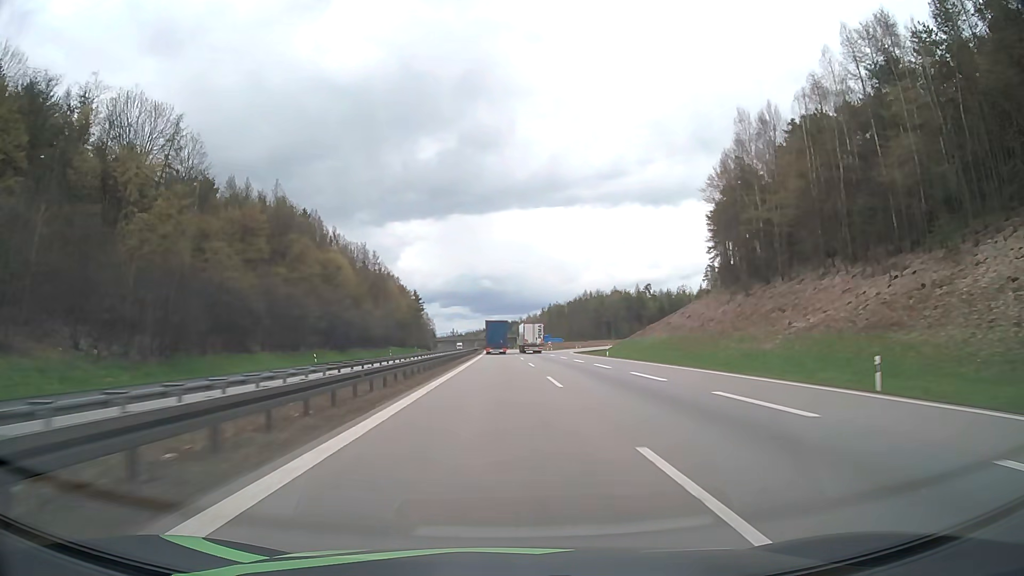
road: motorway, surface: asphalt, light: Day
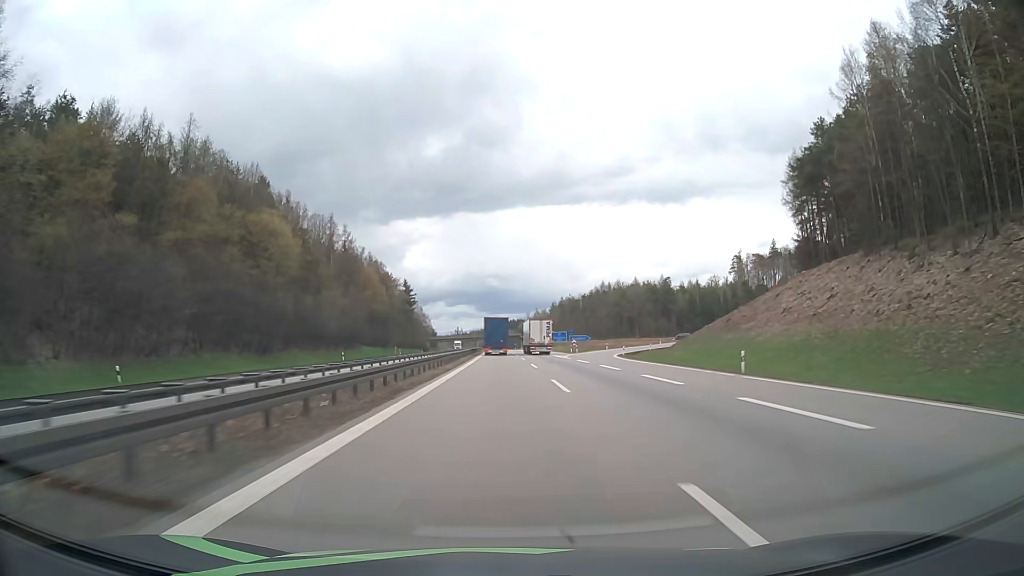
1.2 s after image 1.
(-0.2, +38.1) m; 0°
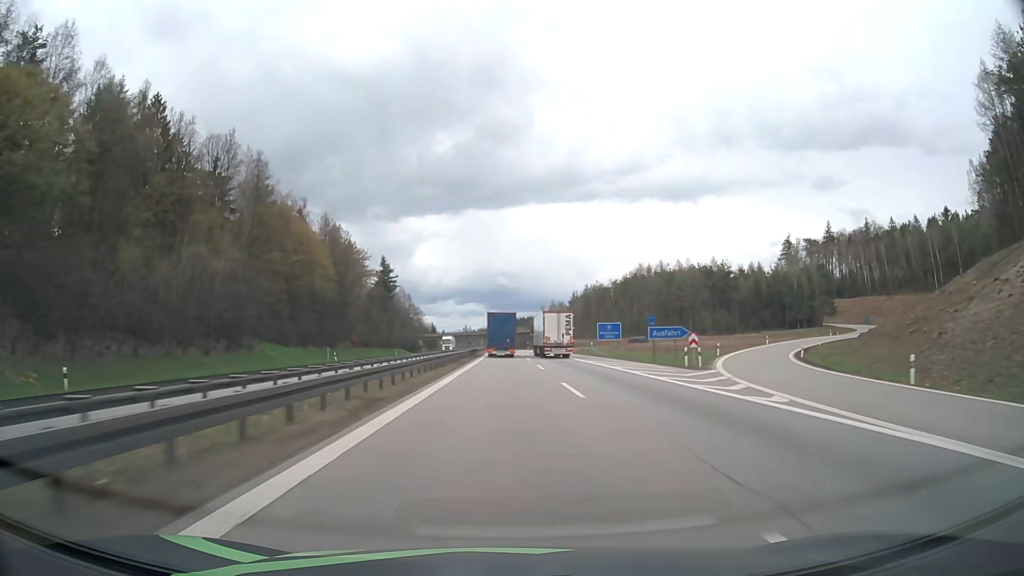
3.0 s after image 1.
(-0.5, +55.4) m; -1°
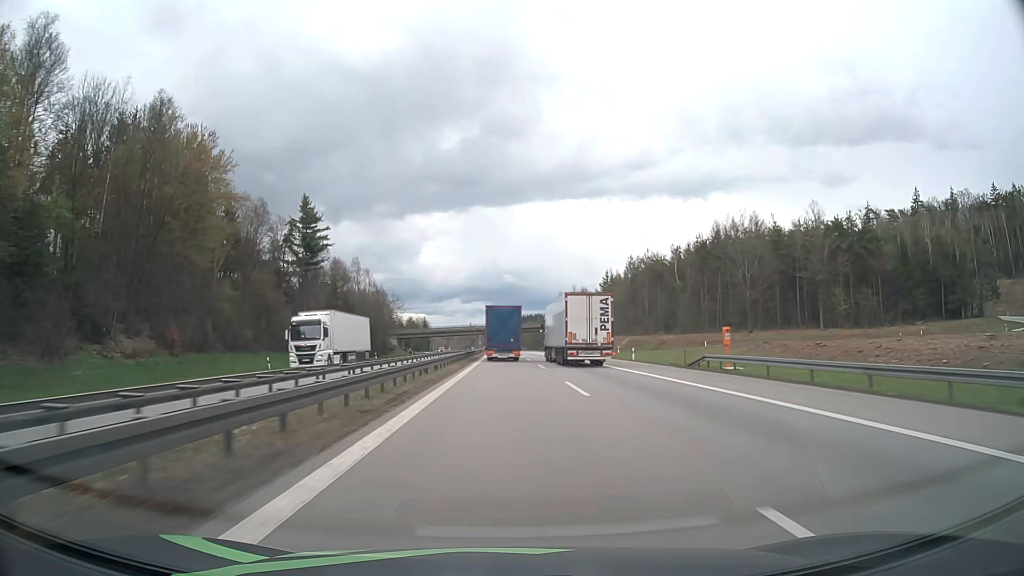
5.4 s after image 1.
(-0.4, +70.9) m; -1°
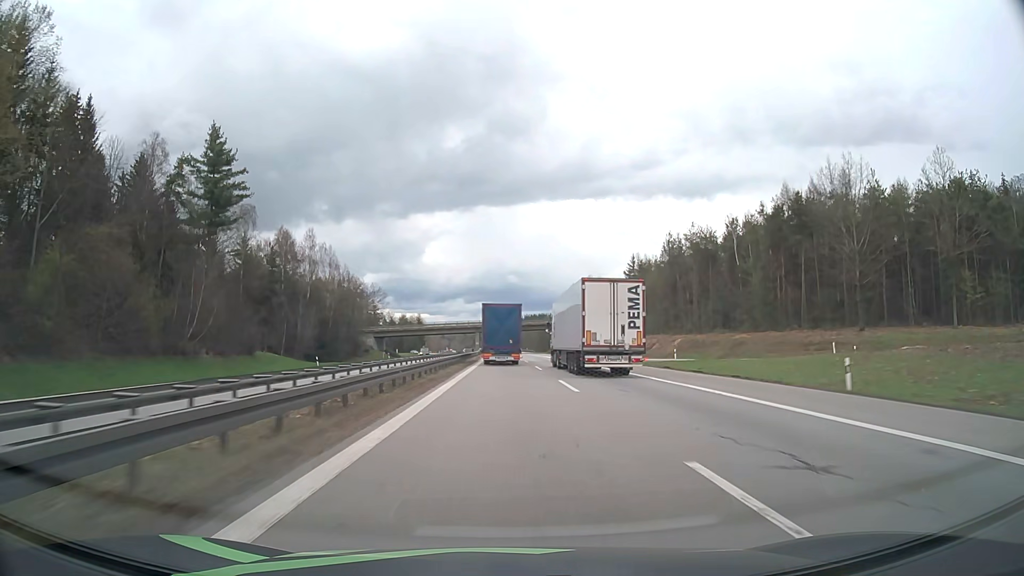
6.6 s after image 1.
(0.0, +34.3) m; 0°
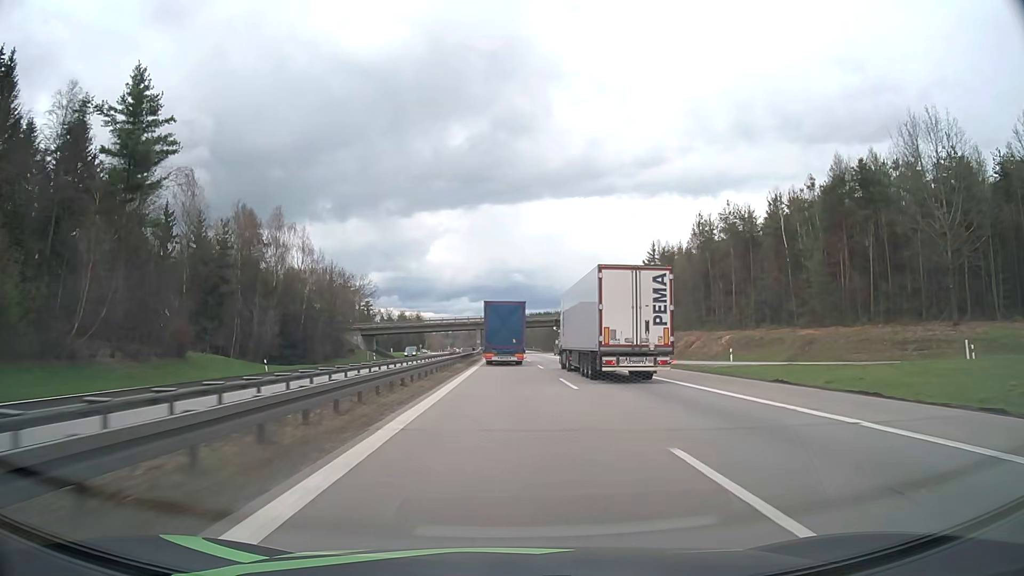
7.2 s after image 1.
(-0.1, +17.0) m; 0°
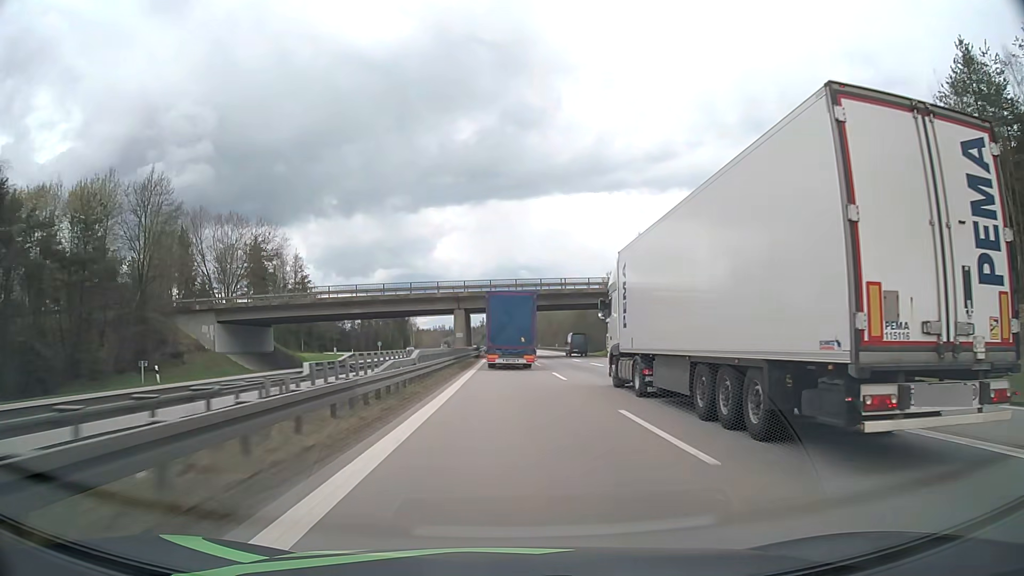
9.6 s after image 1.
(-0.4, +67.2) m; -1°
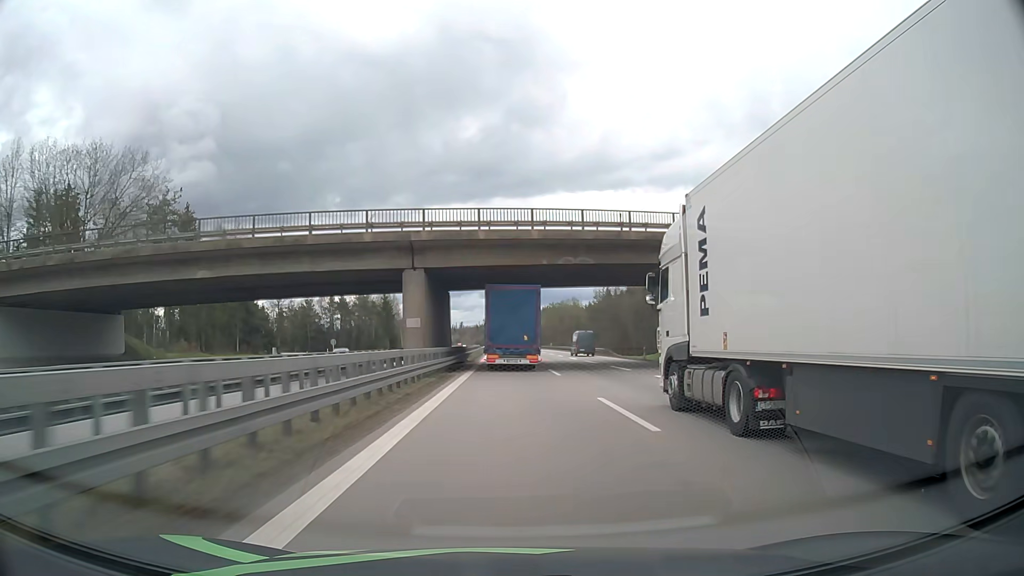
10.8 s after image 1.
(-0.1, +33.0) m; 0°
(0, +10) (0, +20) (0, +30) (0, +40) (0, +50) (0, +60) (0, +70) (-1, +80) (-1, +90) (-1, +100) m
